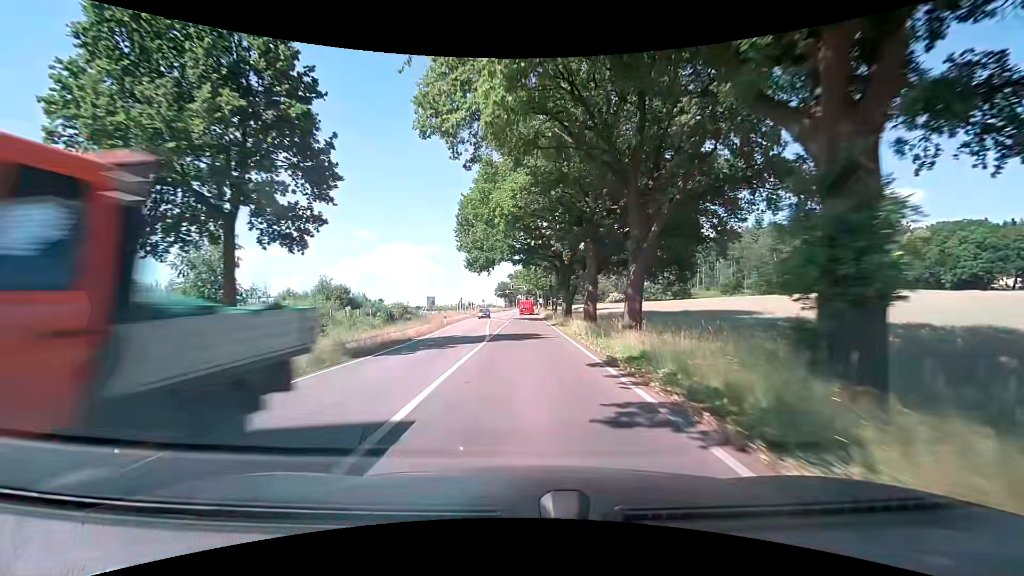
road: secondary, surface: asphalt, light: Day
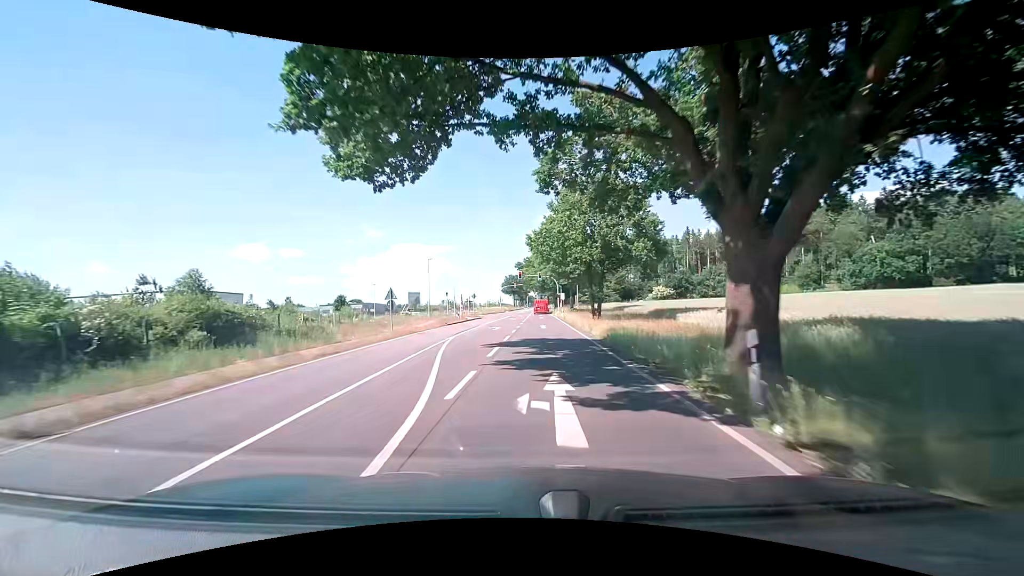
(-0.2, +40.8) m; -1°
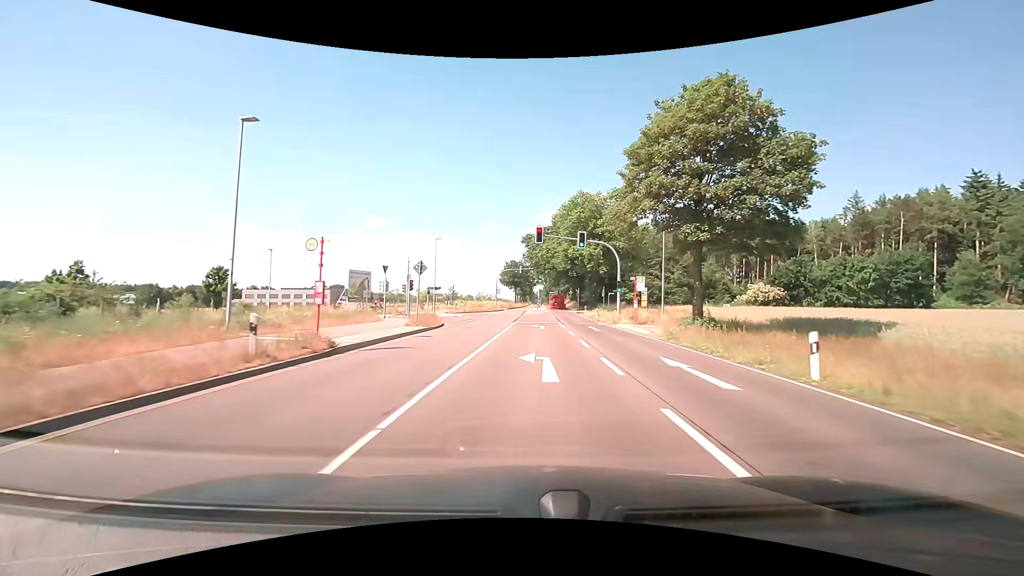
(-2.1, +45.8) m; 0°
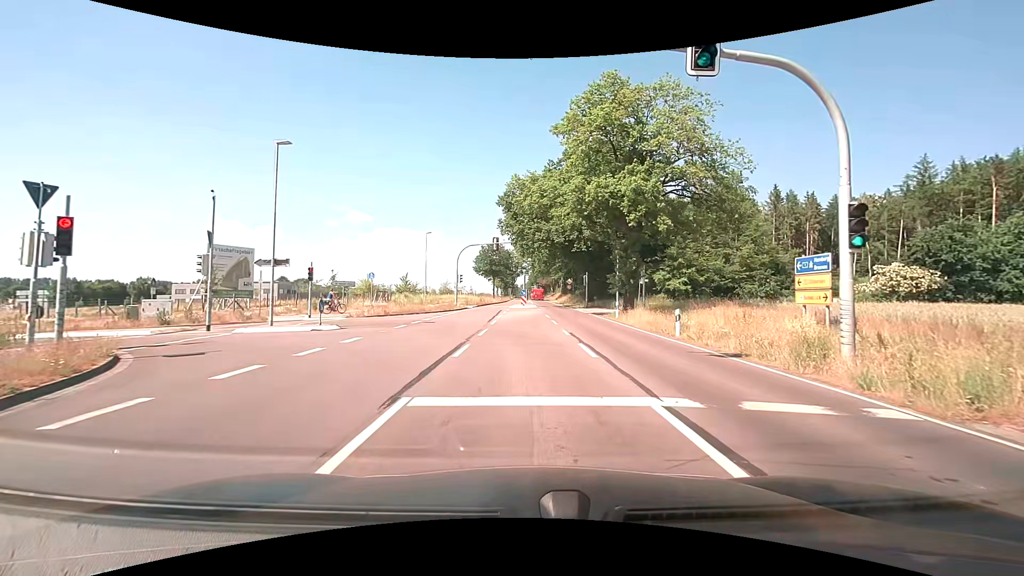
(+0.6, +28.6) m; +2°
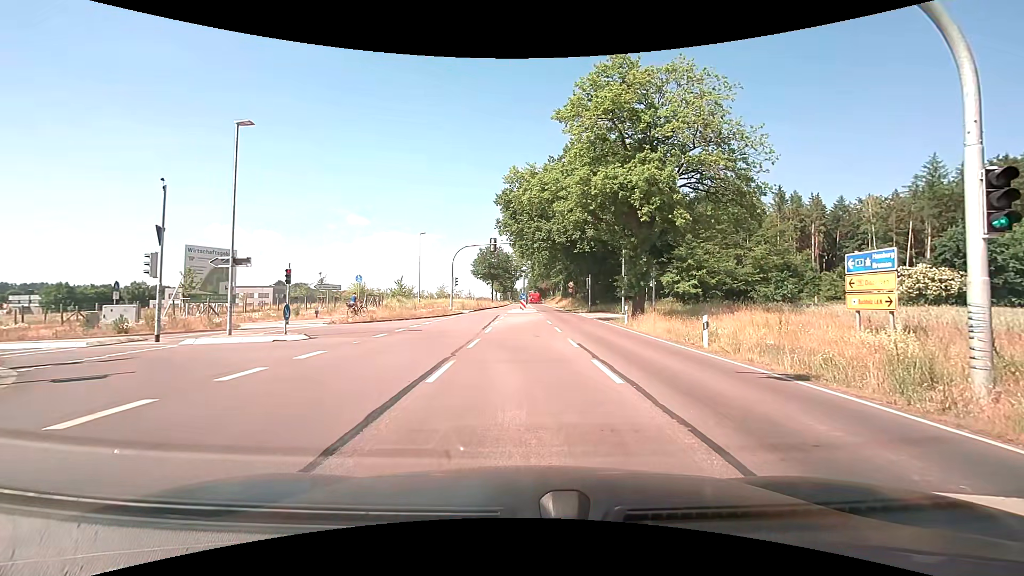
(0.0, +2.4) m; +1°
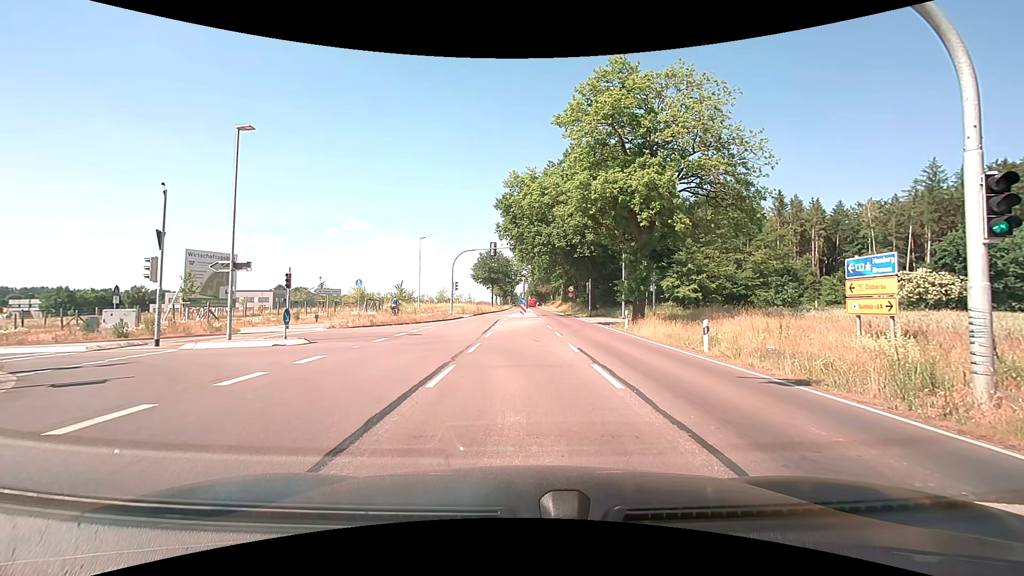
(0.0, +0.1) m; 0°
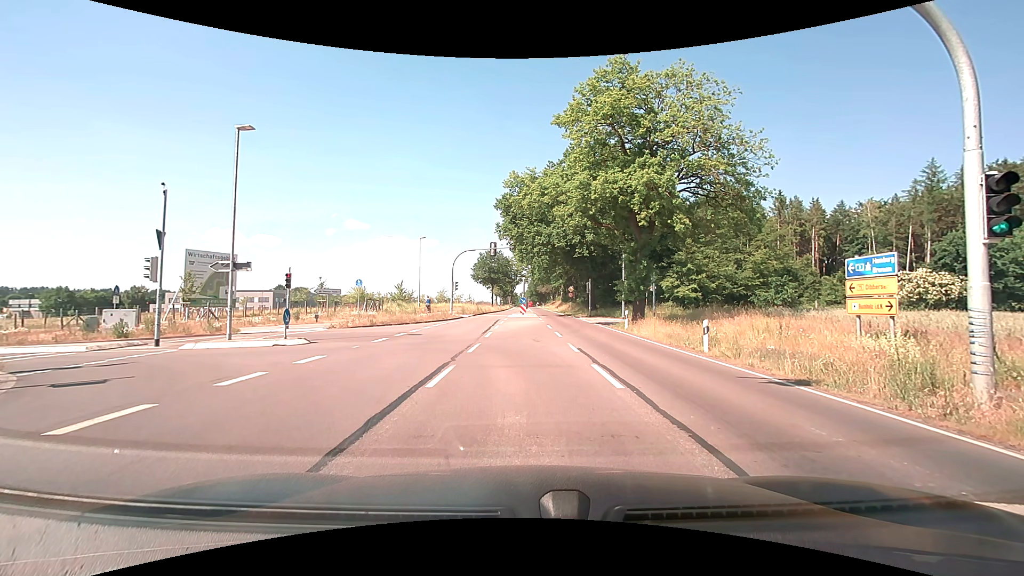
(0.0, 0.0) m; 0°
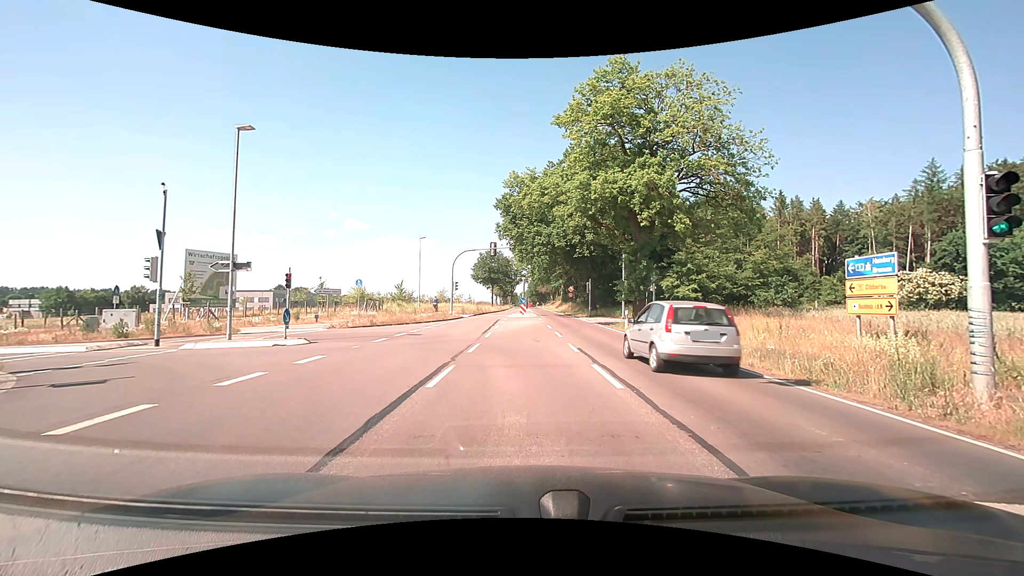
(0.0, 0.0) m; 0°
(0, +10) (-3, +20) (-11, +24) (-21, +23) (-31, +21) (-41, +19) (-51, +18) (-61, +17) (-70, +16) (-80, +15) m
